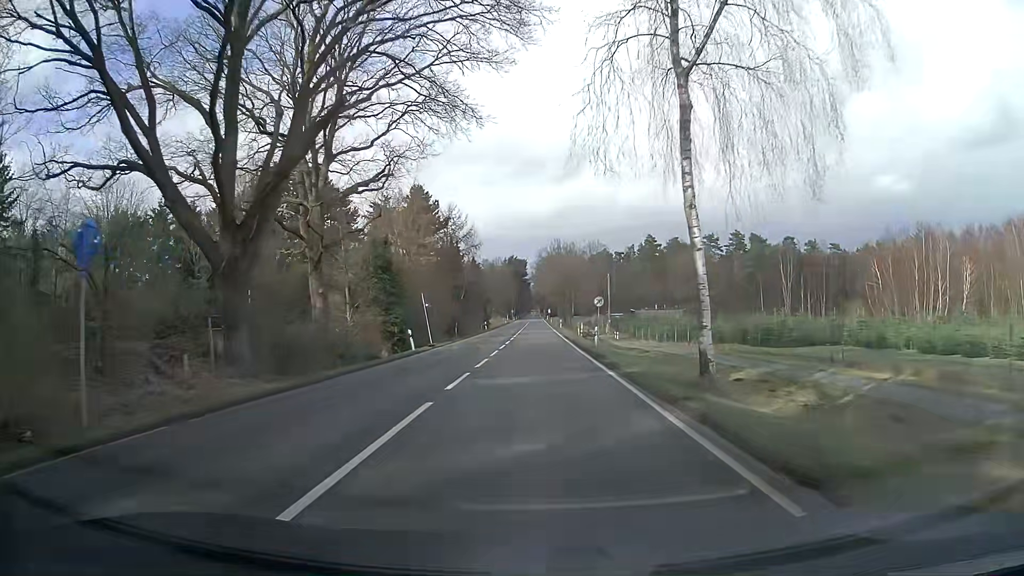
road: secondary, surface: asphalt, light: Day
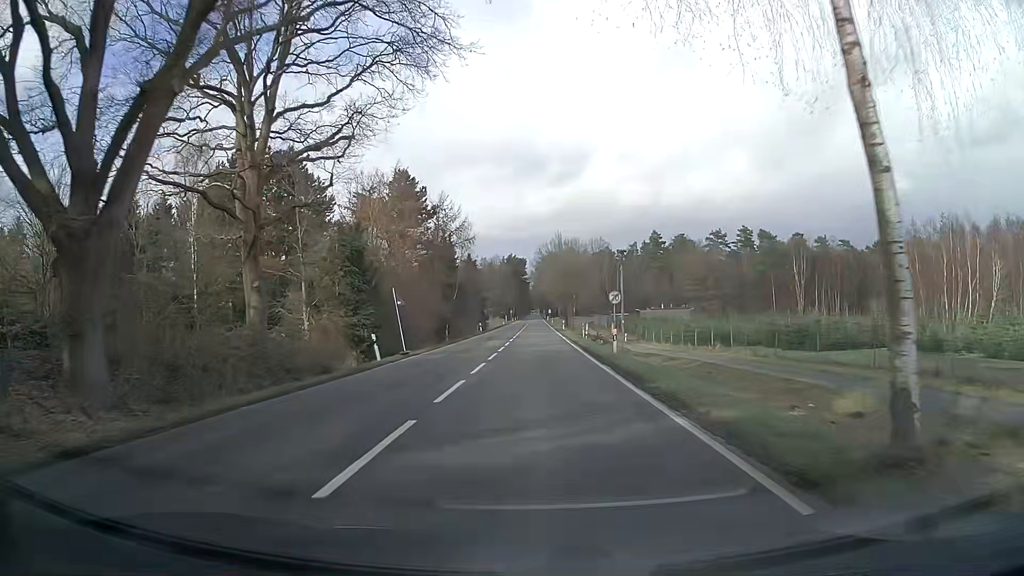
(0.0, +8.0) m; 0°
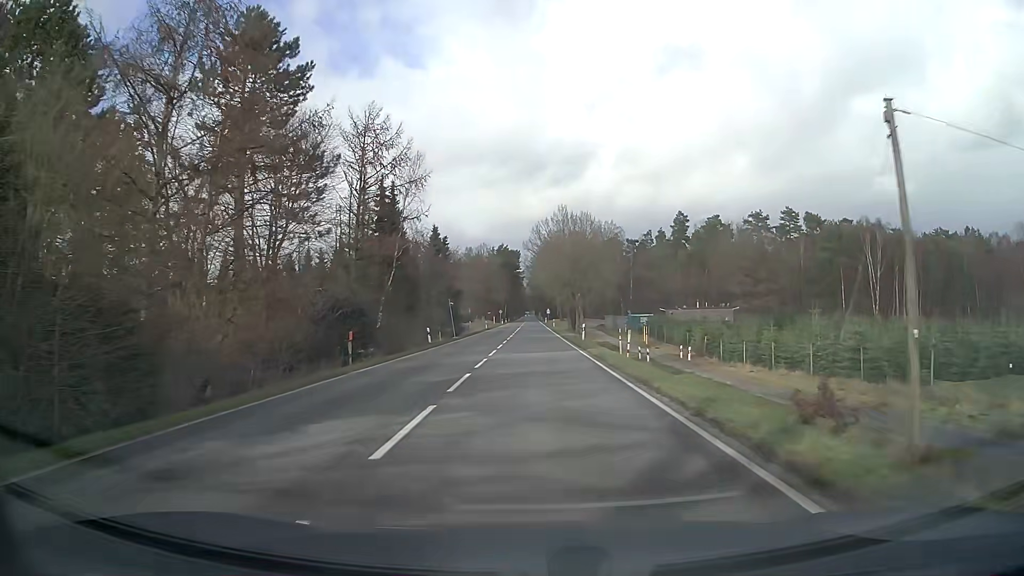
(+0.1, +35.8) m; 0°
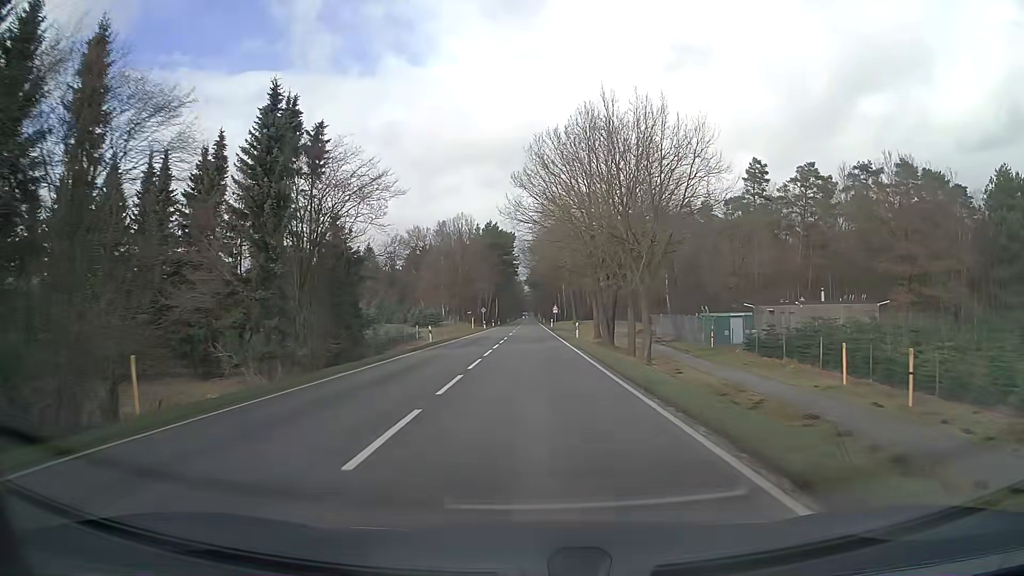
(0.0, +49.9) m; 0°
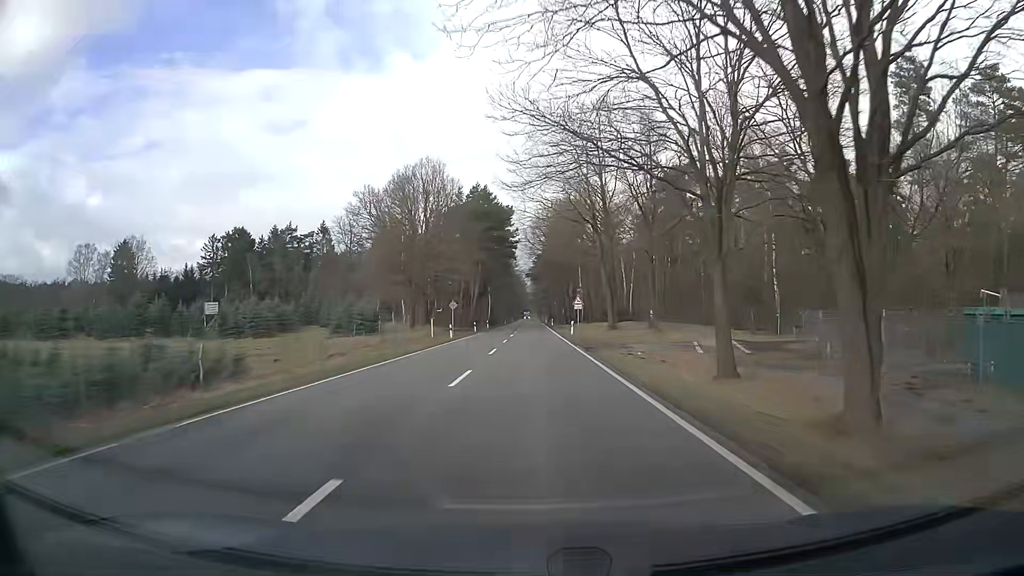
(-0.2, +41.4) m; -1°
(0, +10) (0, +20) (0, +30) (0, +40) (+1, +50) (+1, +60) (+1, +70) (+1, +80) (+1, +90) (+1, +100) m
